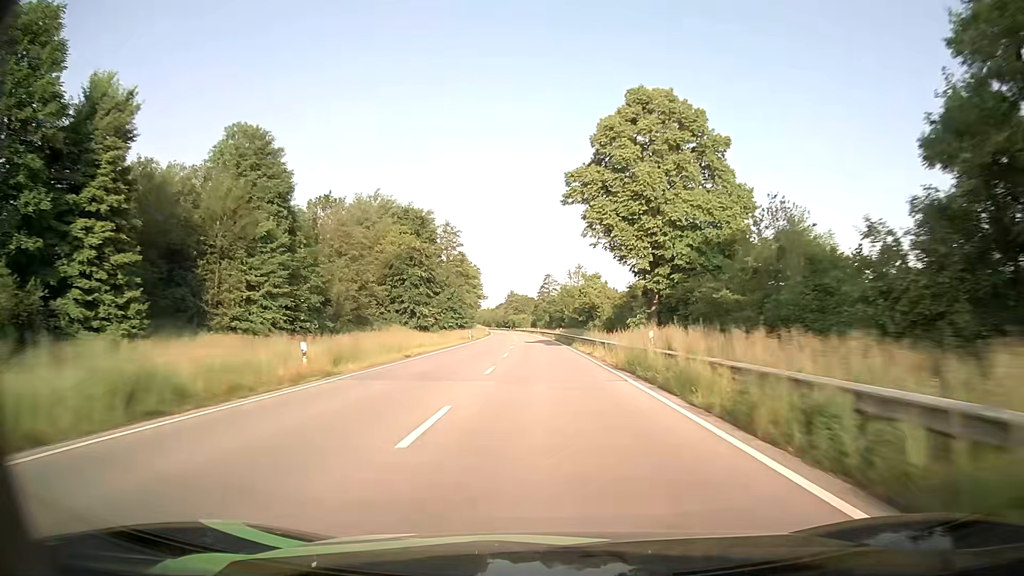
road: primary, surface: asphalt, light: Day
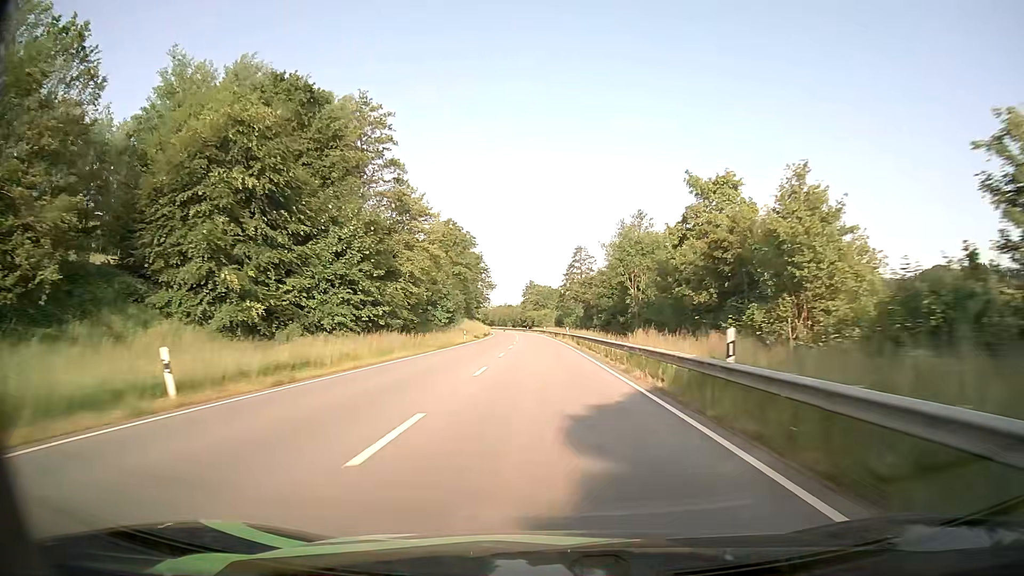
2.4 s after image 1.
(-1.2, +61.7) m; -2°
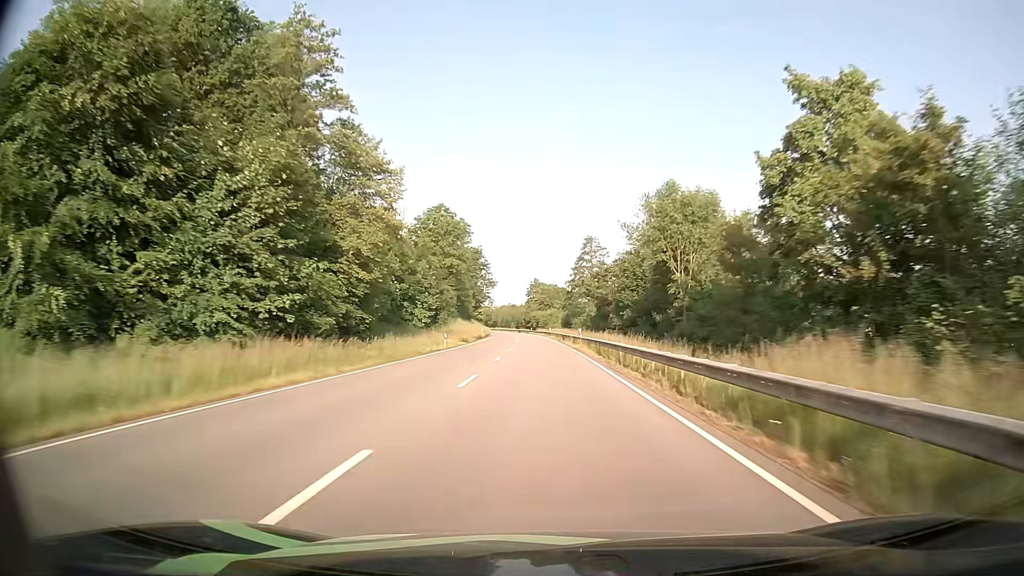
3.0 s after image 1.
(-0.1, +15.1) m; 0°
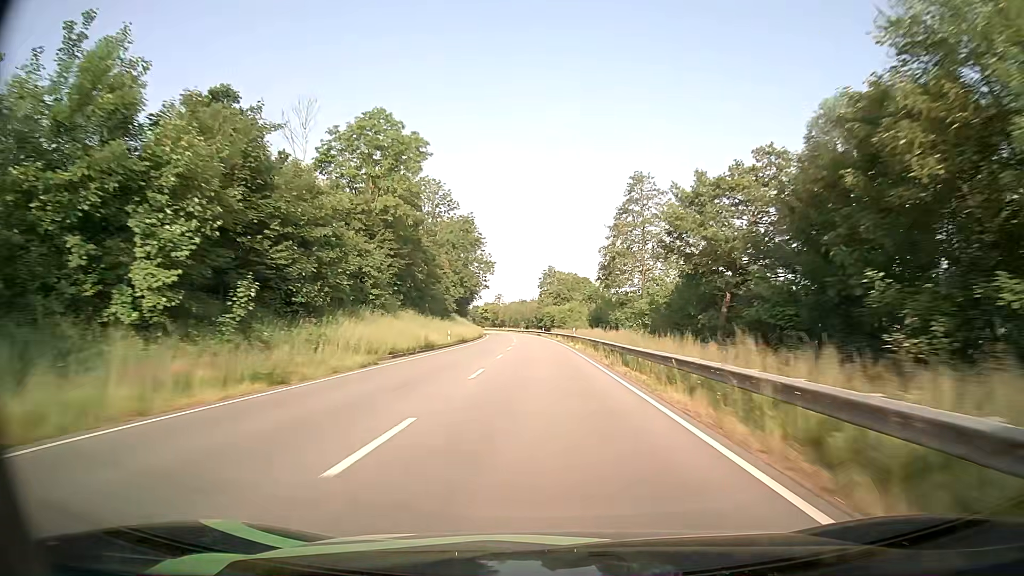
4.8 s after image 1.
(-0.5, +45.7) m; -1°
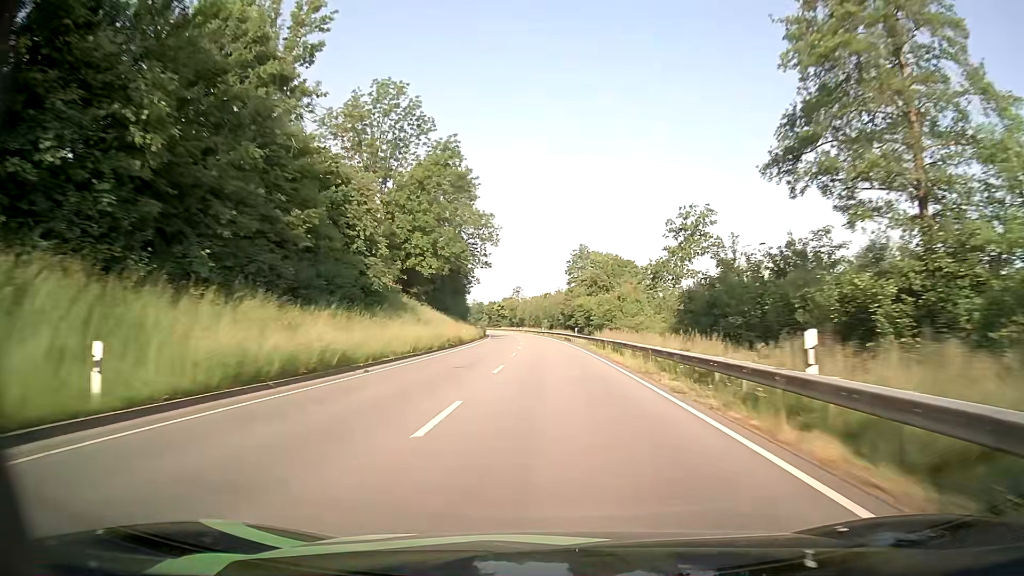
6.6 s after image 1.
(-0.9, +46.1) m; -2°
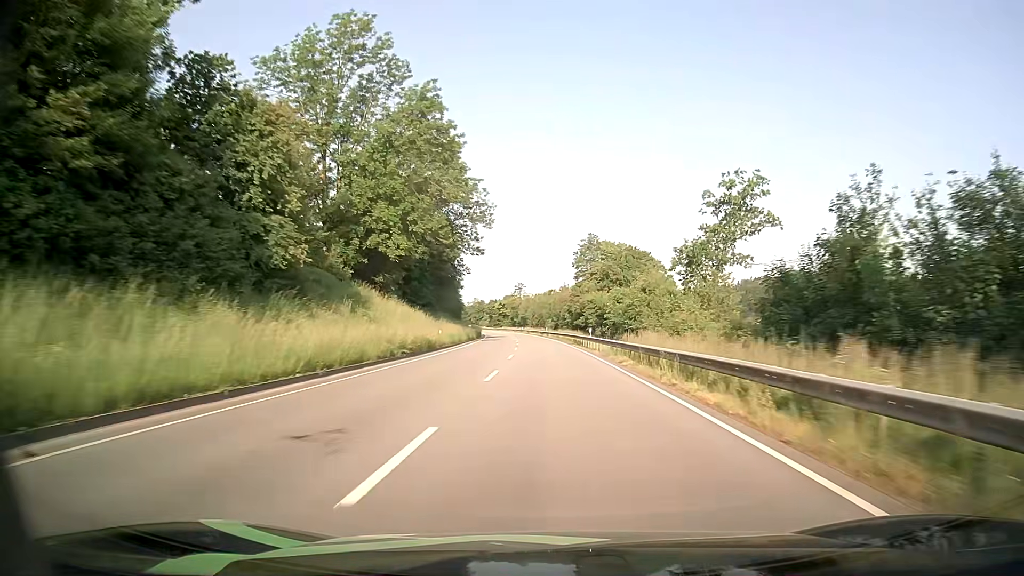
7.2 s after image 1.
(-0.1, +15.4) m; -1°
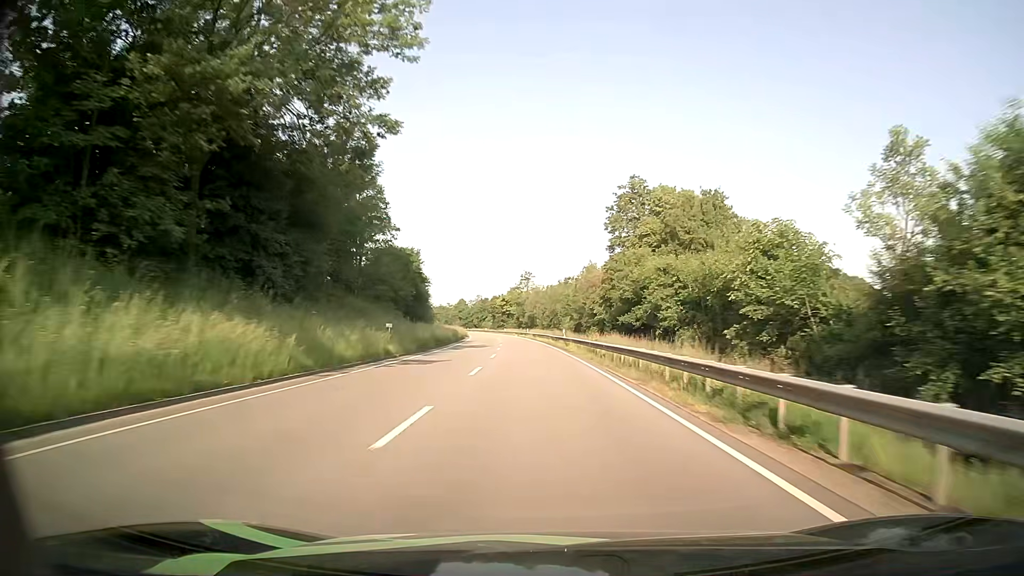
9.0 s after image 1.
(-0.2, +45.9) m; -1°
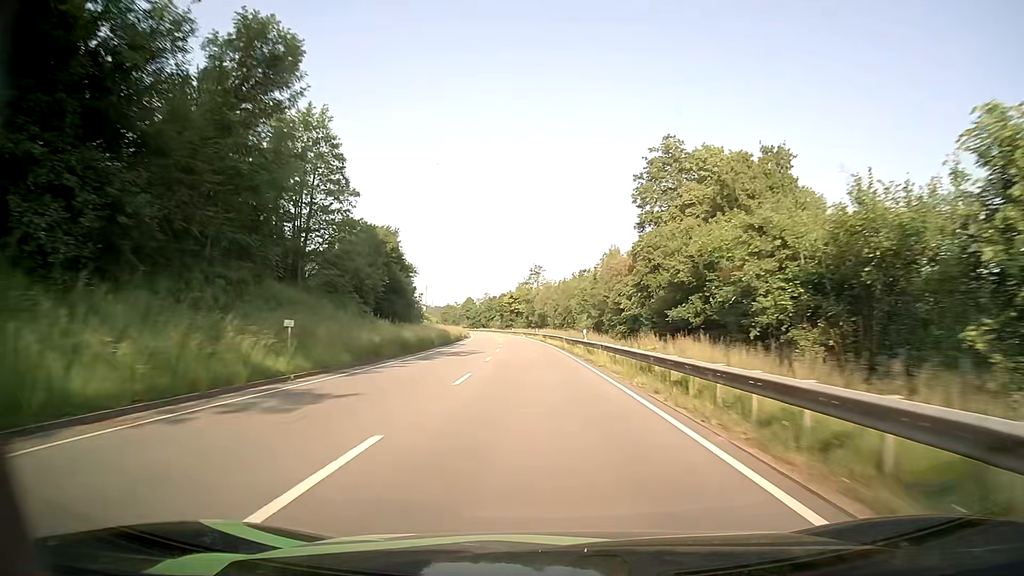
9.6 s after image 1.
(-0.1, +15.4) m; -1°
(0, +10) (0, +20) (-1, +30) (-1, +40) (-2, +50) (-2, +60) (-3, +70) (-4, +80) (-5, +90) (-6, +100) m
